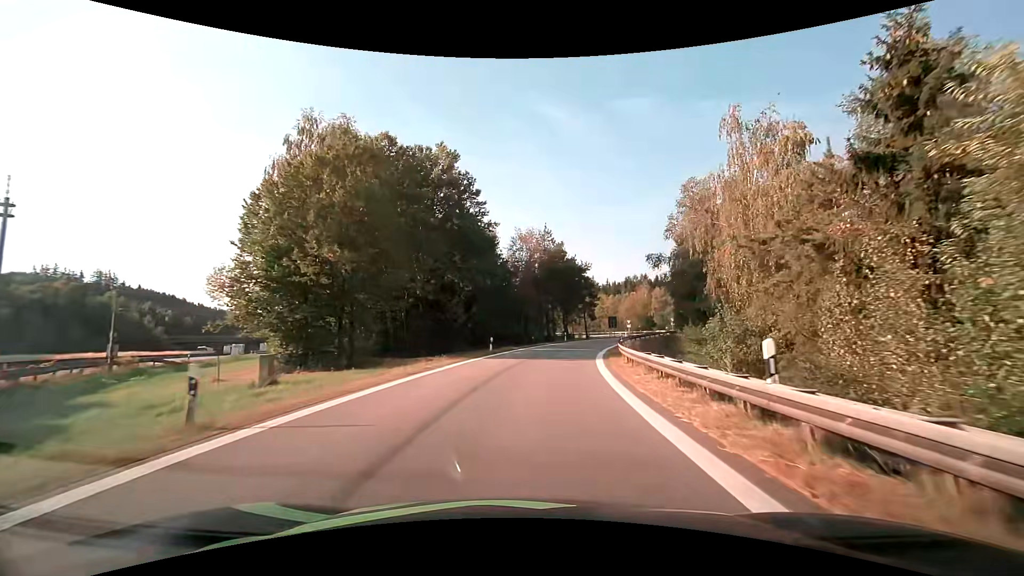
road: motorway_link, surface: asphalt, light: Day
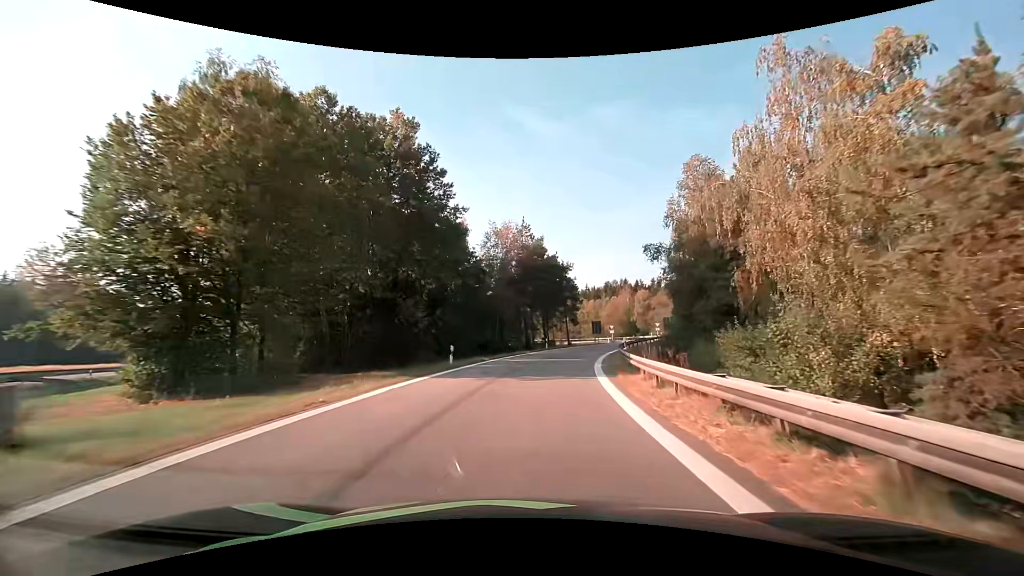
(+0.2, +7.7) m; +3°
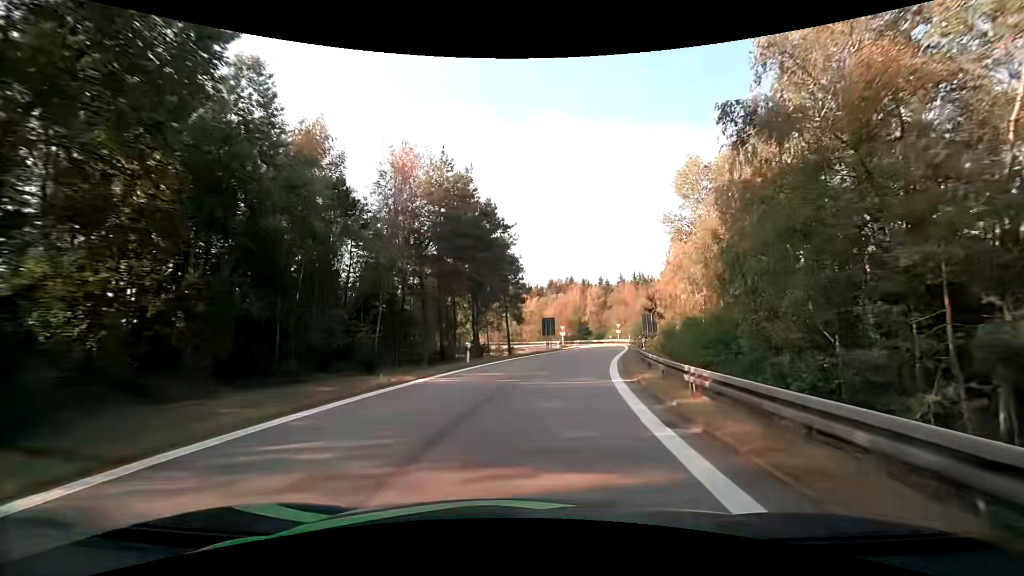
(+1.4, +23.8) m; +7°
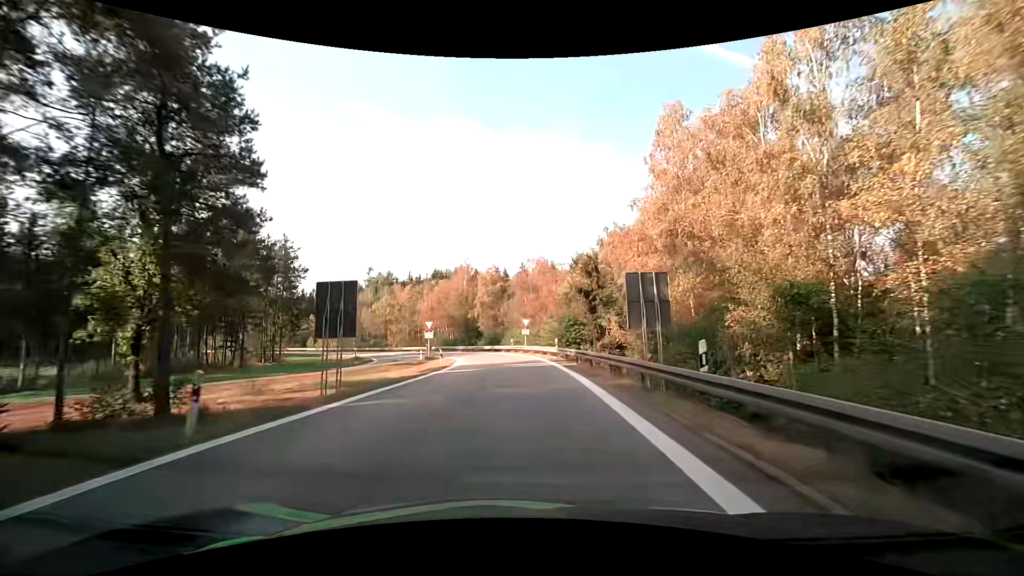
(+5.1, +37.4) m; +12°
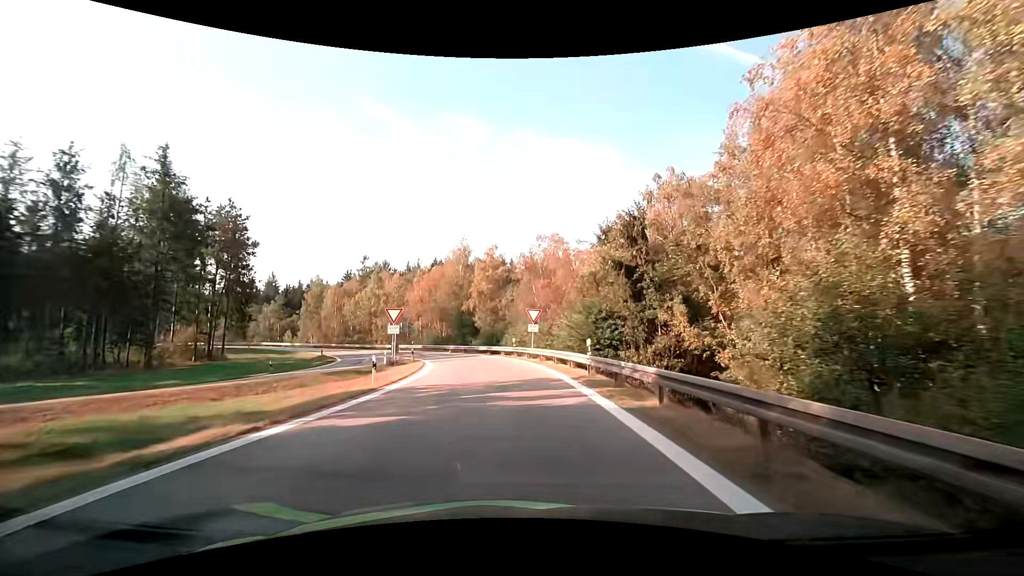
(0.0, +14.6) m; -1°
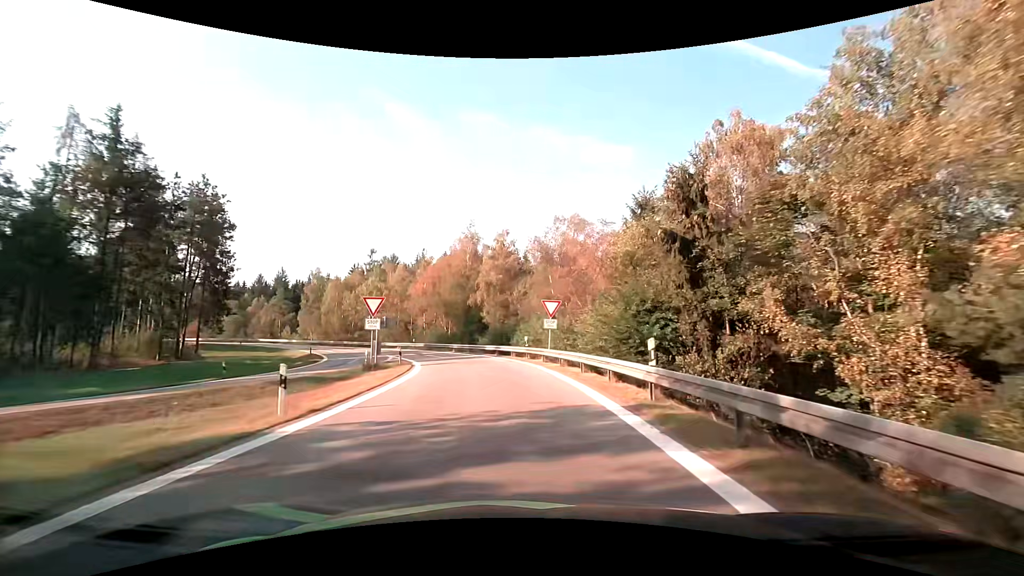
(-0.1, +7.2) m; -1°
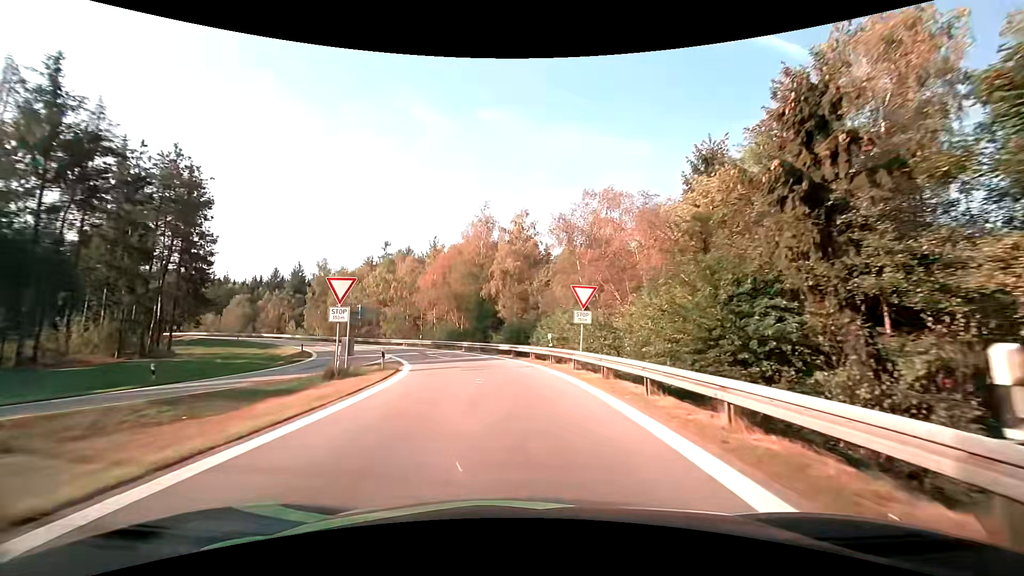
(-0.2, +7.3) m; -3°
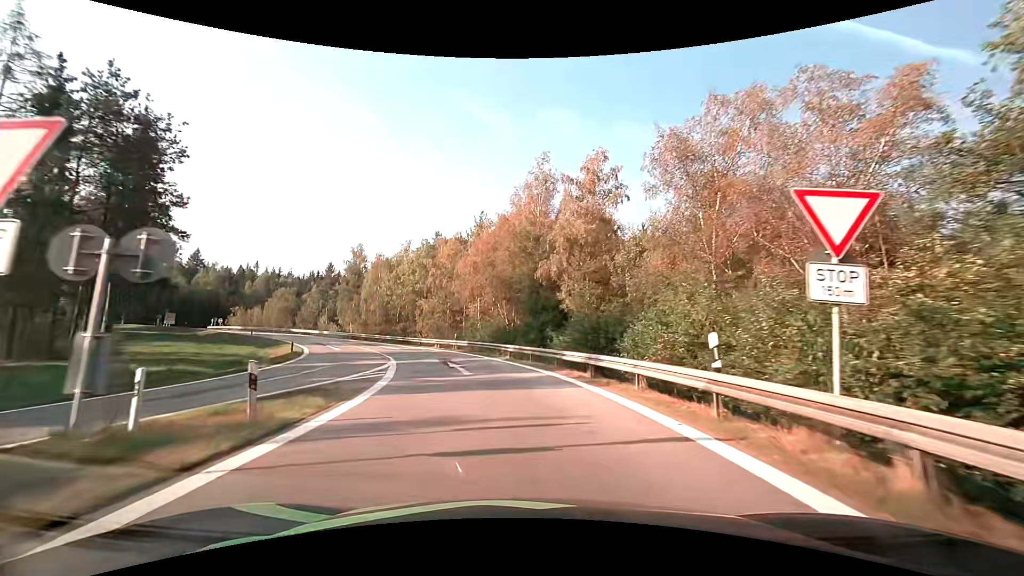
(-0.8, +14.2) m; -7°
(0, +10) (-2, +20) (-4, +30) (-8, +39) (-13, +47) (-19, +56) (-26, +63) (-33, +70) (-40, +77) (-47, +84) m
